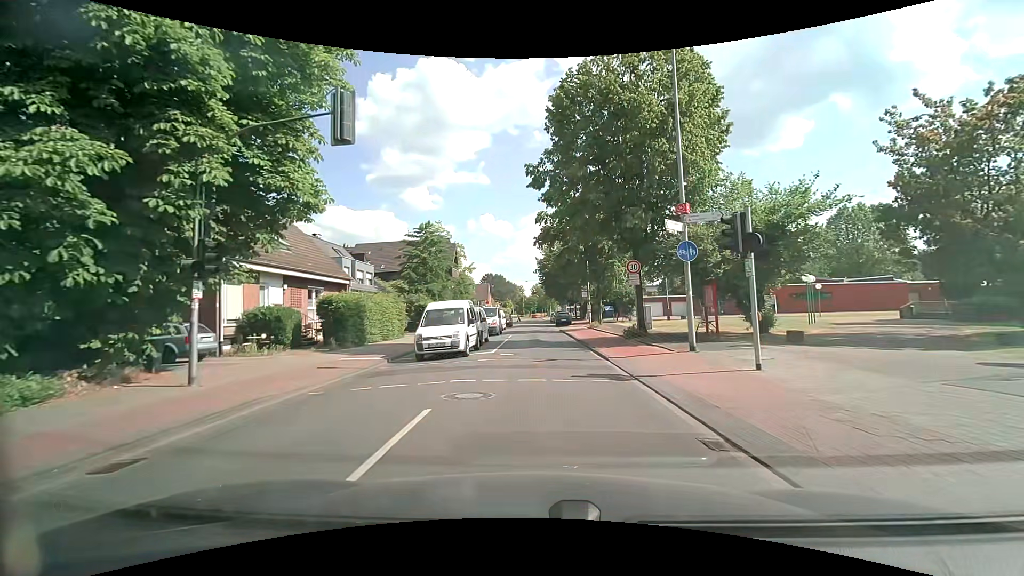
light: Day
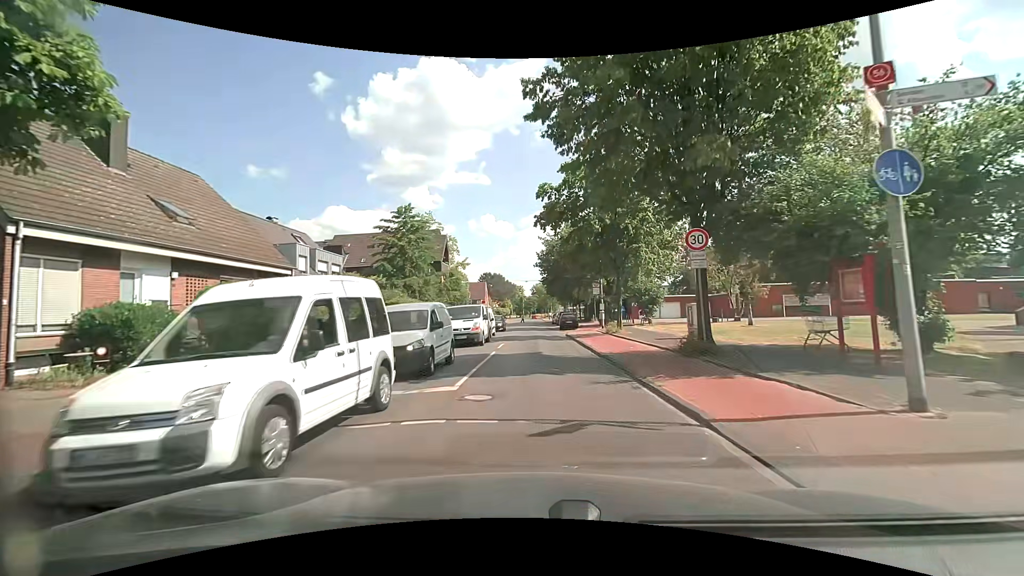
(0.0, +8.4) m; 0°
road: tertiary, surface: asphalt
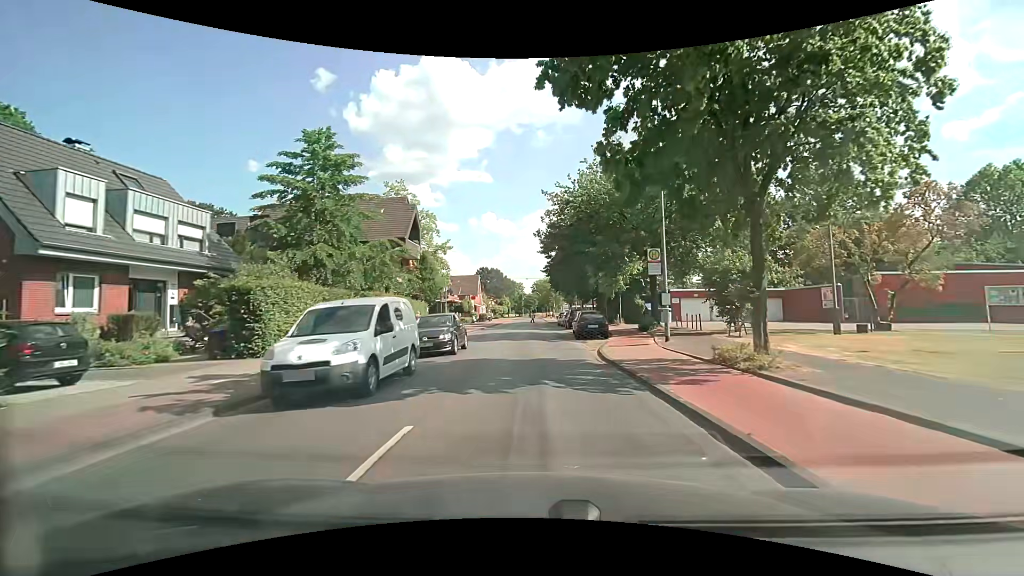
(0.0, +17.6) m; 0°
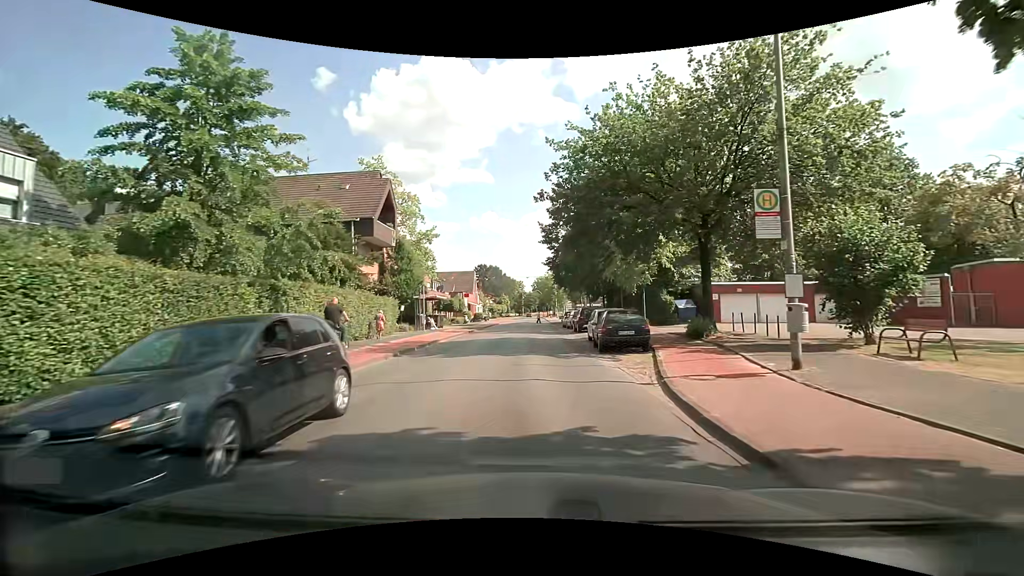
(-0.1, +9.0) m; -1°
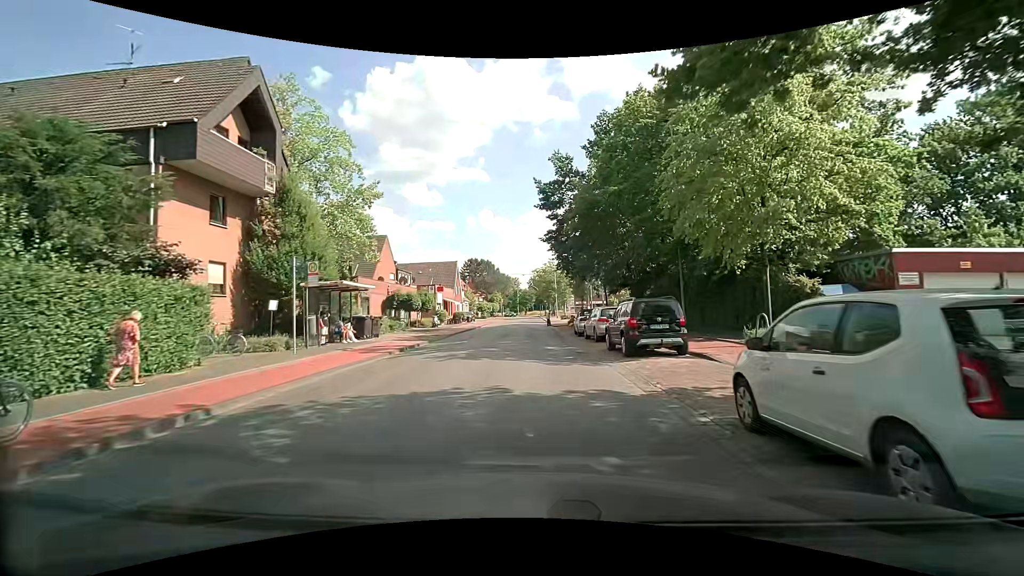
(+0.2, +18.2) m; 0°
(0, +10) (0, +20) (0, +30) (0, +40) (0, +50) (0, +60) (+1, +70) (+1, +80) (+1, +90) (+1, +100) m
